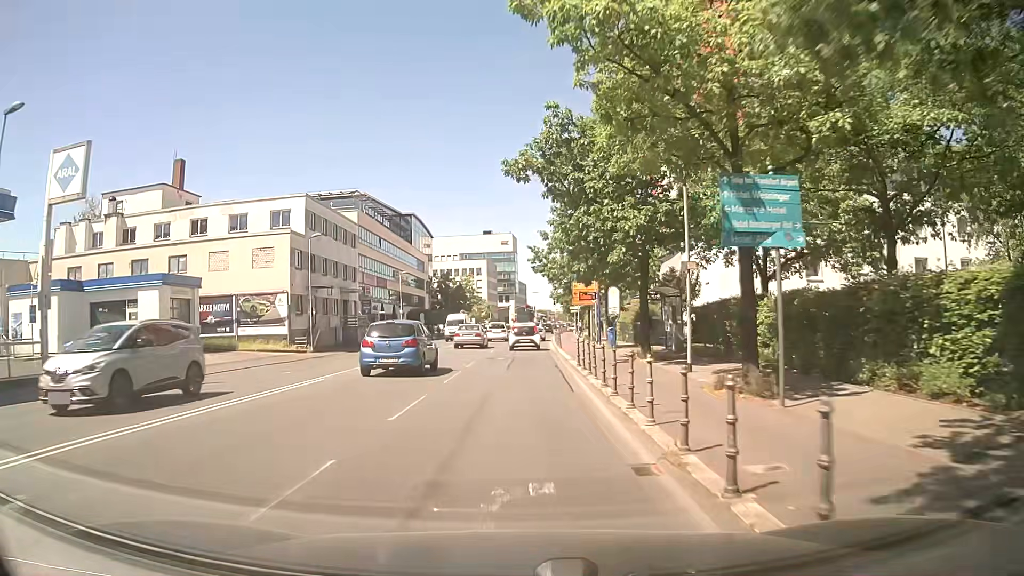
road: secondary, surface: asphalt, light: Day
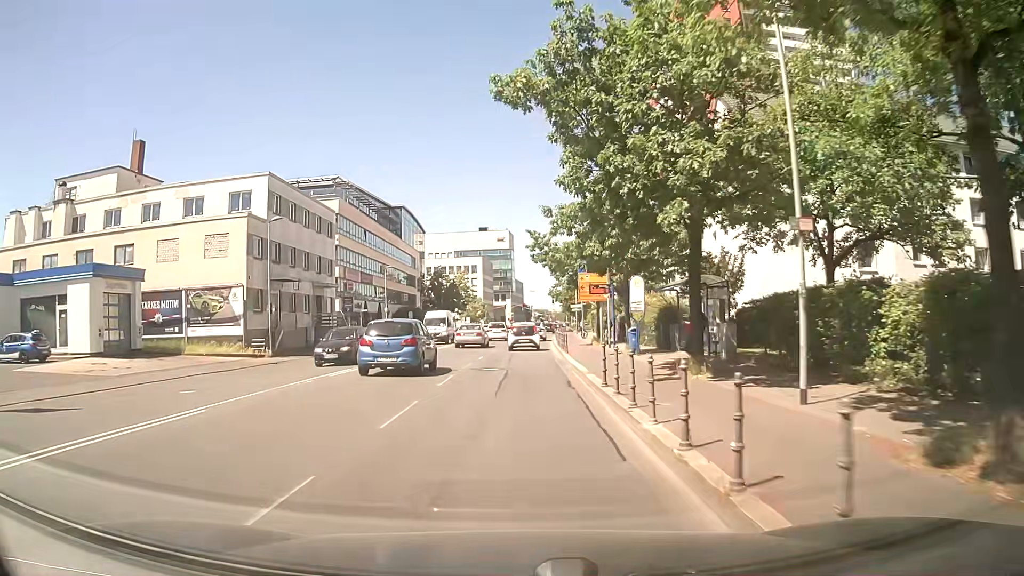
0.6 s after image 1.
(0.0, +7.0) m; 0°
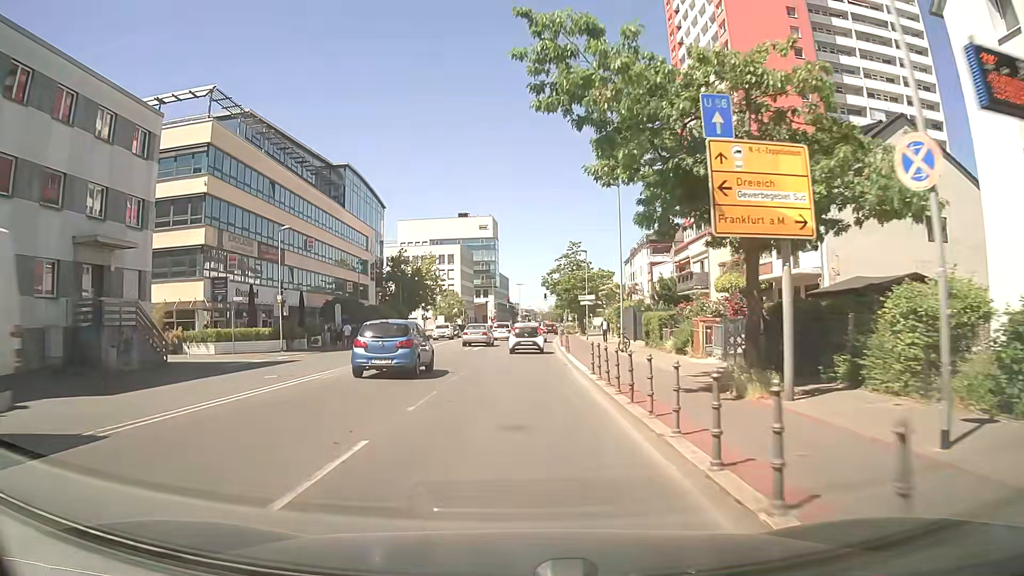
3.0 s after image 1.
(+0.2, +28.0) m; 0°
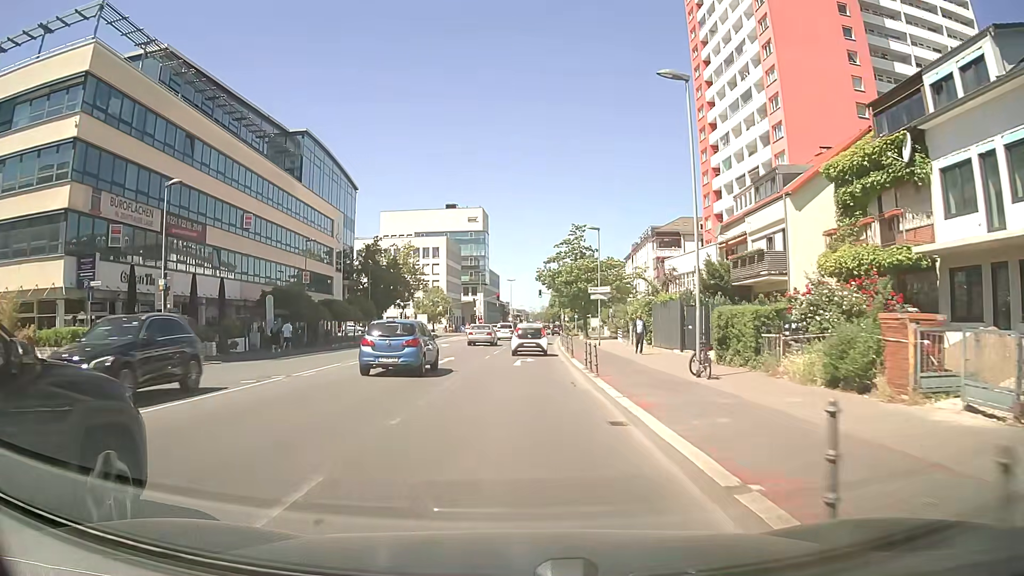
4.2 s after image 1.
(+0.2, +13.9) m; +1°
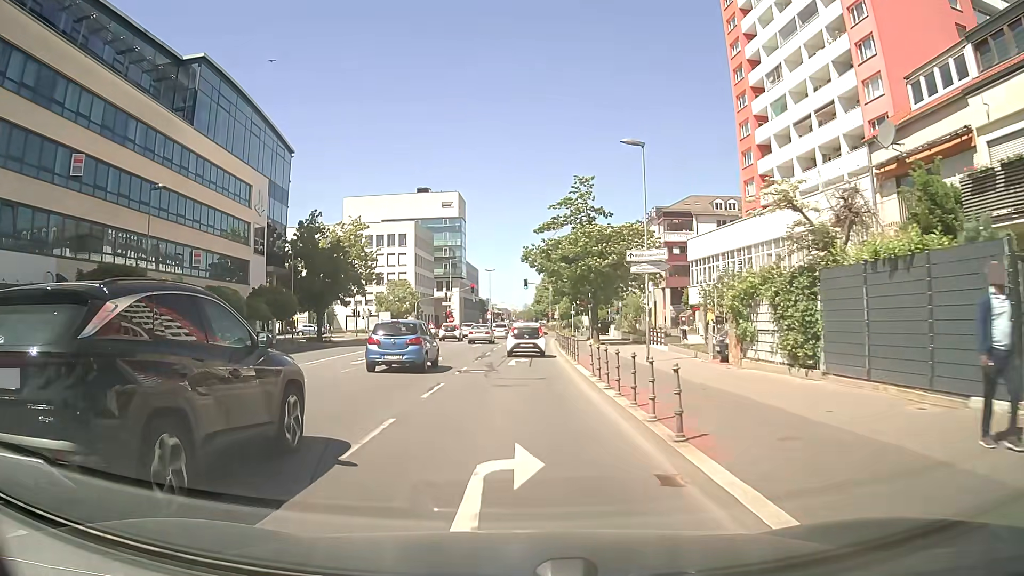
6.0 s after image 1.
(+0.3, +20.4) m; +2°
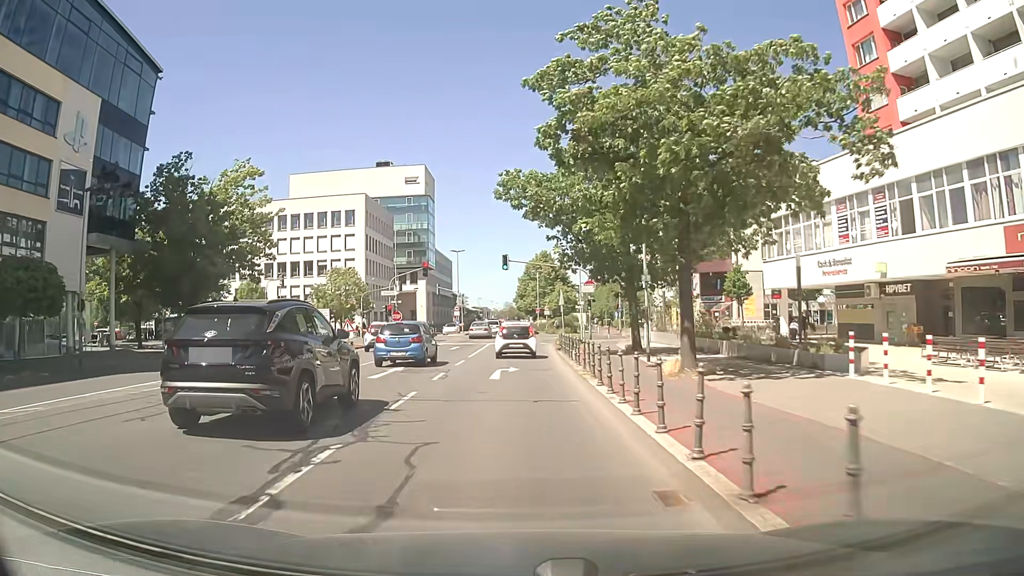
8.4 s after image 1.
(+0.3, +26.0) m; +2°
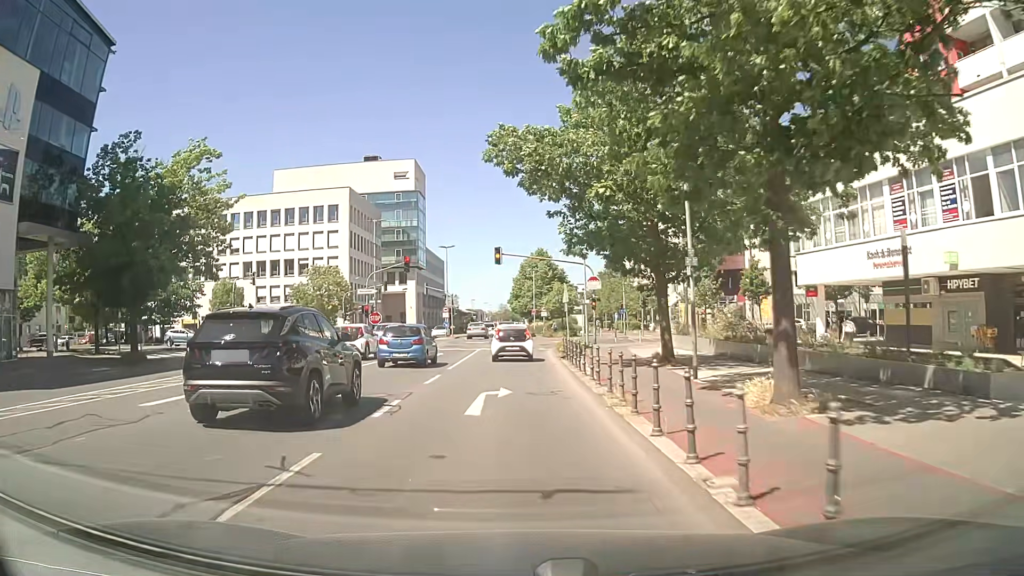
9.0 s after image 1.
(0.0, +6.3) m; 0°
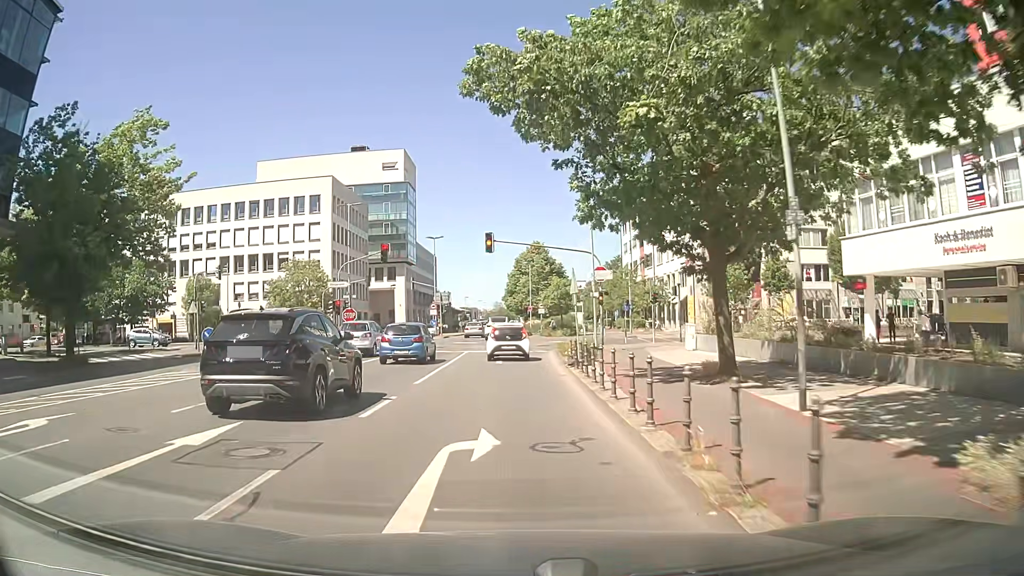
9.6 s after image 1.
(0.0, +6.2) m; +1°
